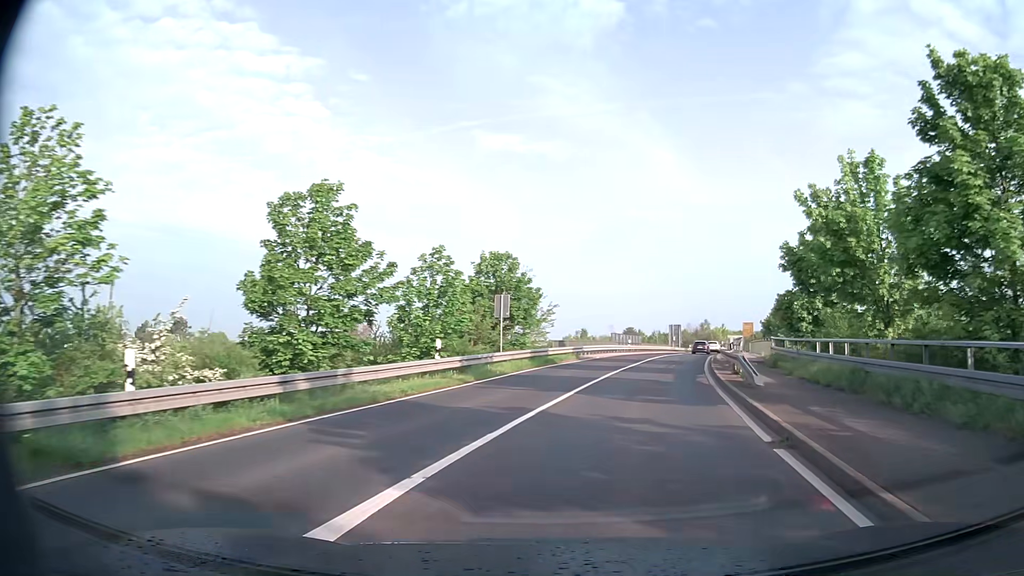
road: secondary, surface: asphalt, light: Day
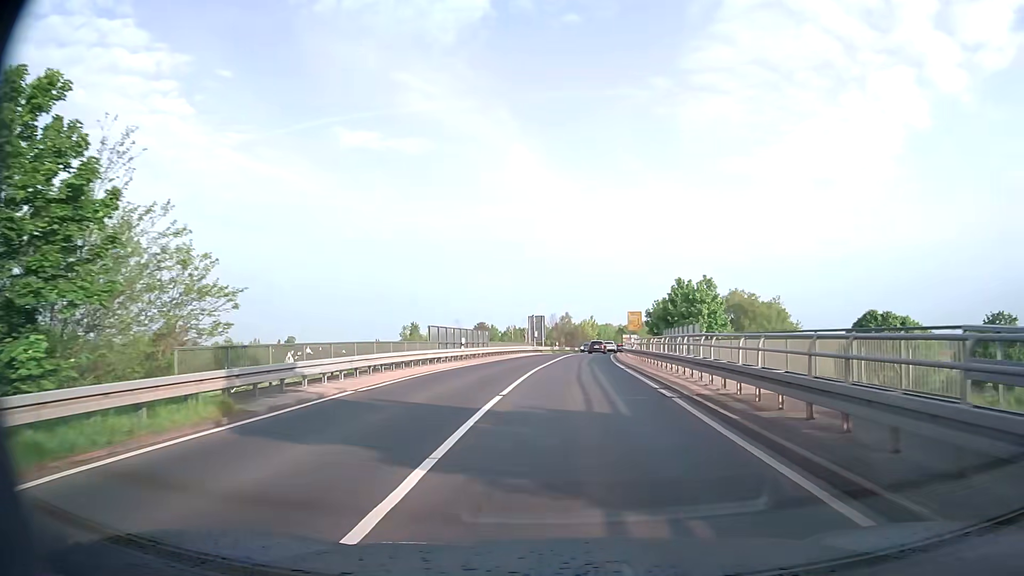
(+4.0, +28.9) m; +13°
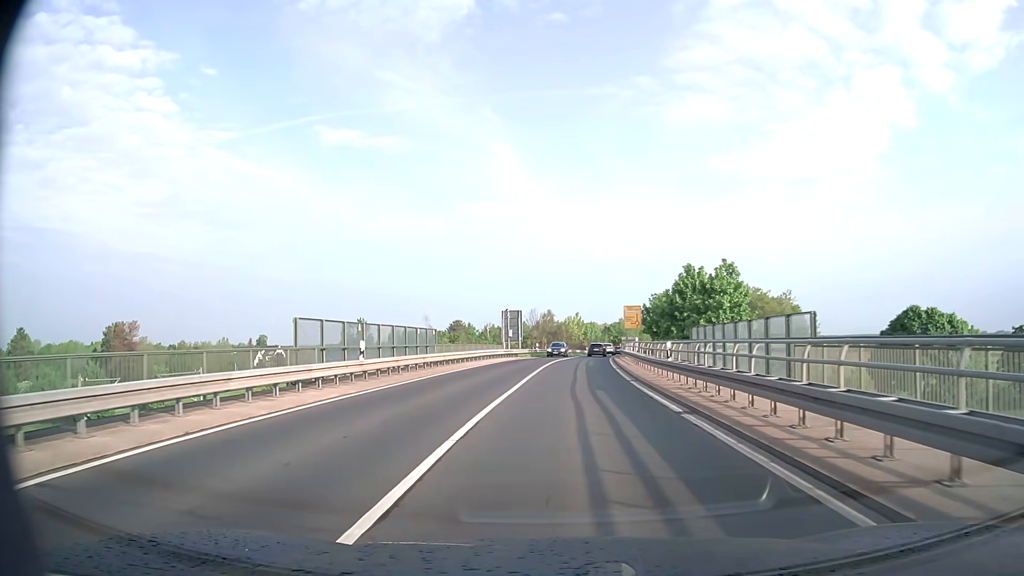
(+0.2, +16.2) m; +1°
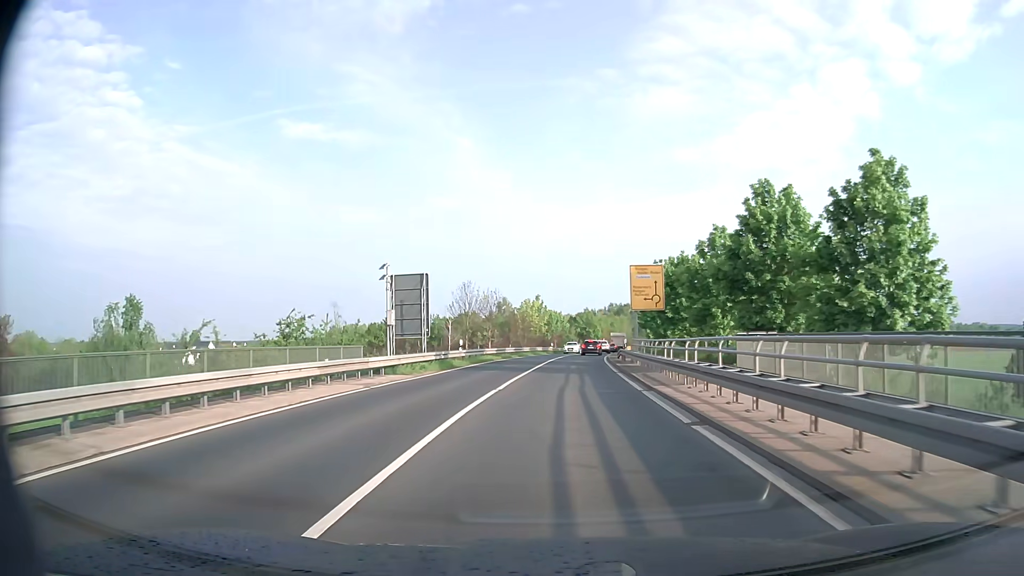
(+1.0, +34.8) m; +3°
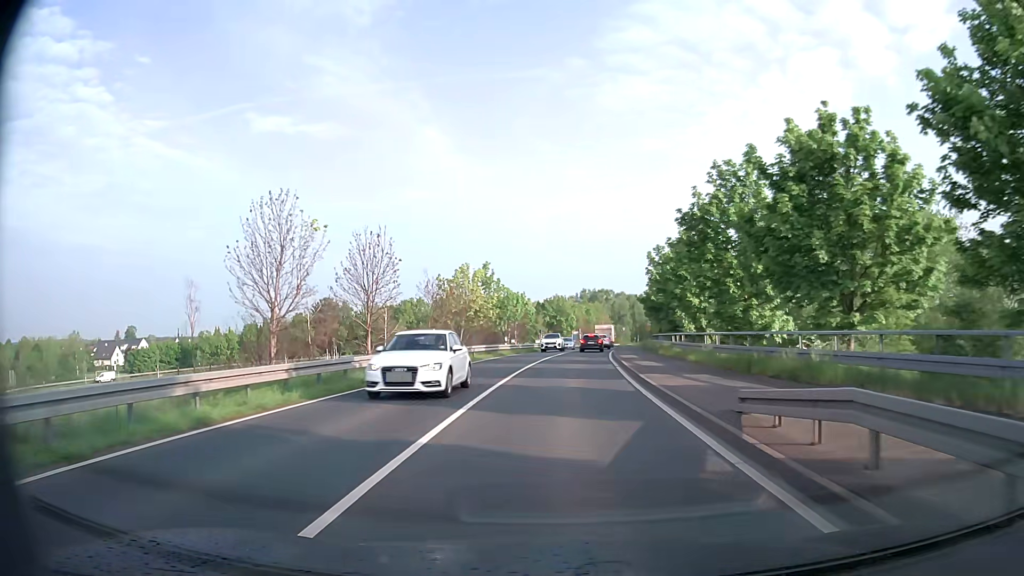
(+0.9, +33.4) m; +3°
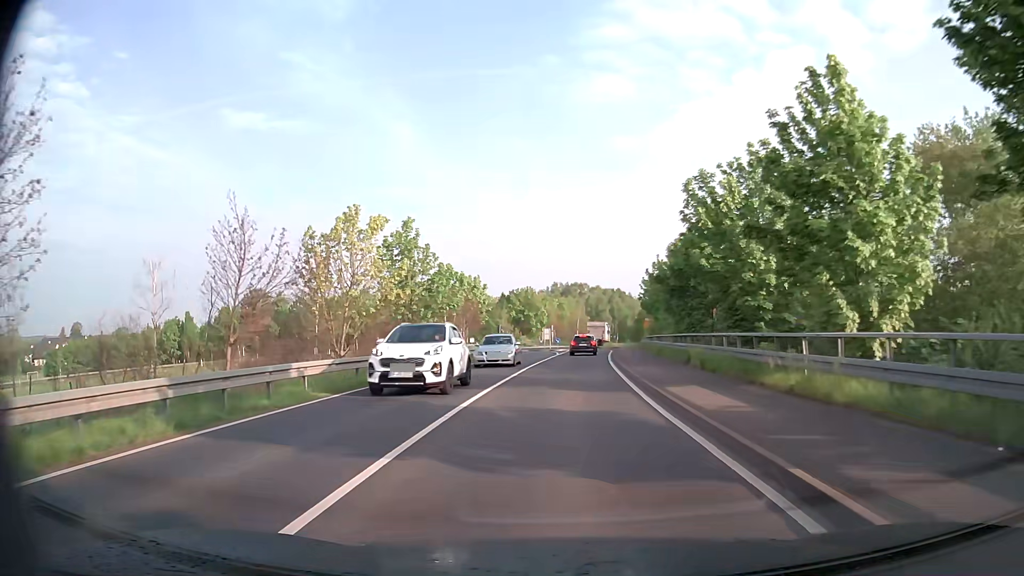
(+0.4, +23.0) m; +2°
(0, +10) (0, +20) (+1, +30) (+2, +40) (+2, +50) (+3, +60) (+3, +70) (+3, +80) (+5, +90) (+7, +99) m
